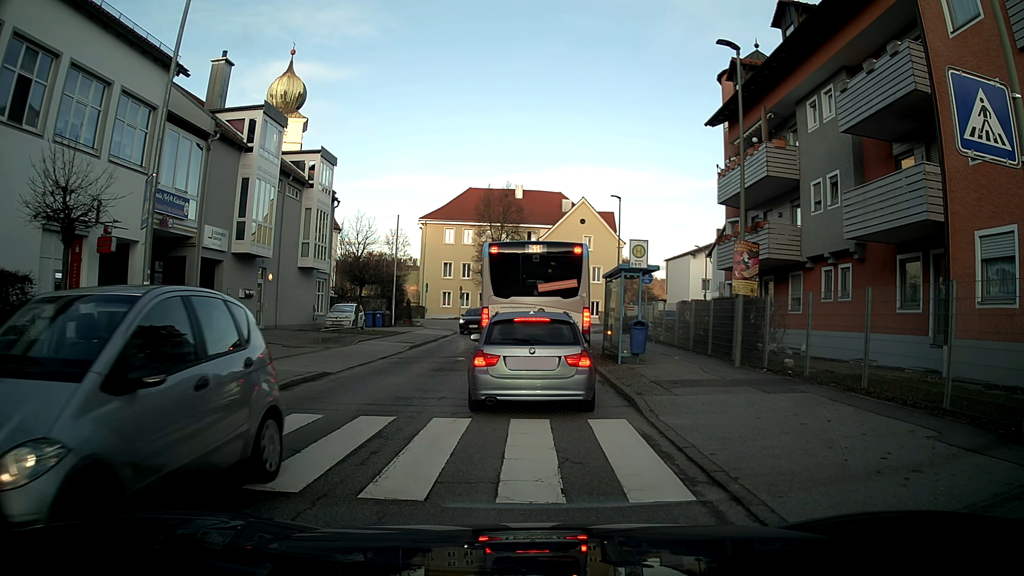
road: unclassified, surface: asphalt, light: Day
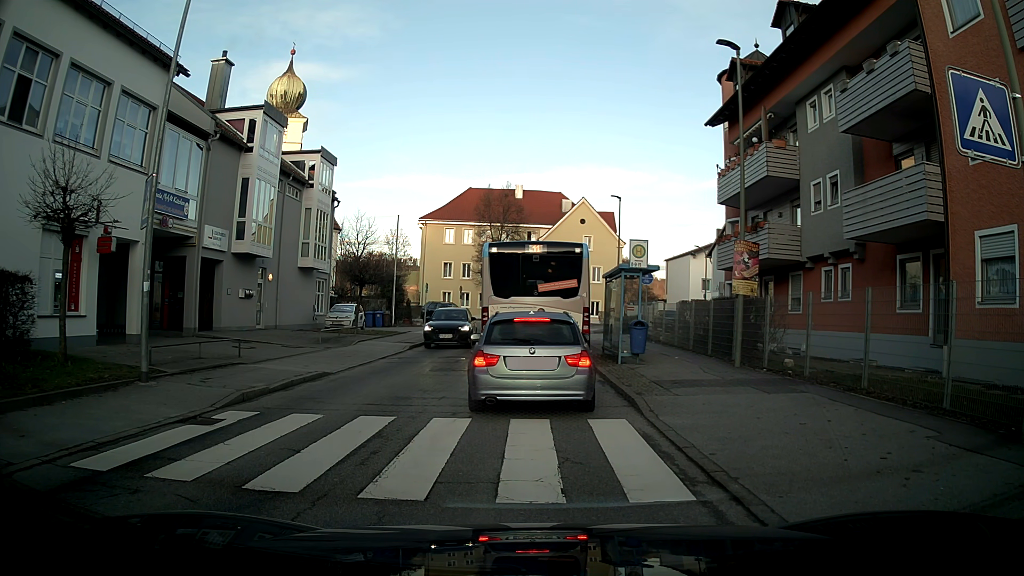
(0.0, 0.0) m; 0°
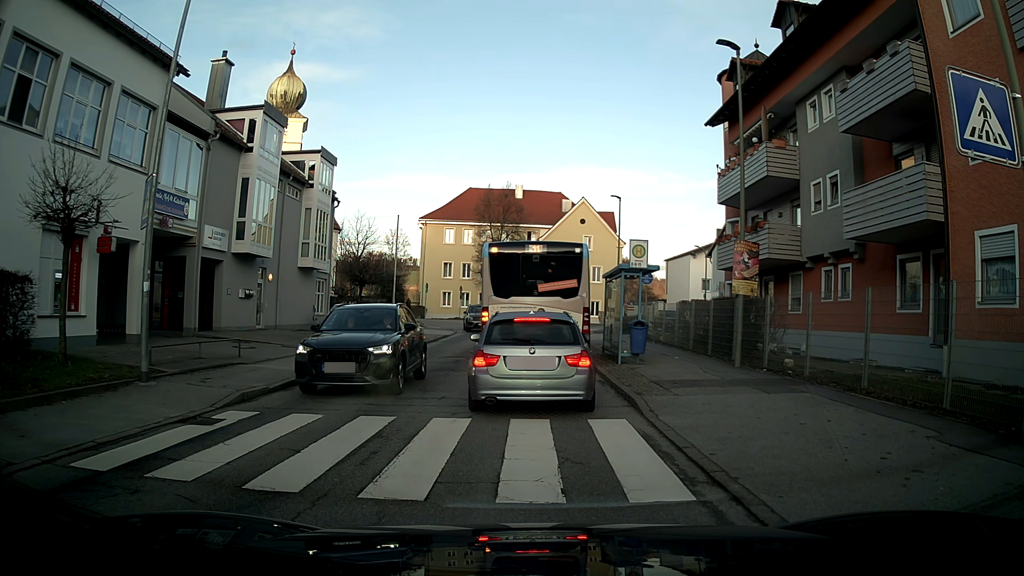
(0.0, 0.0) m; 0°
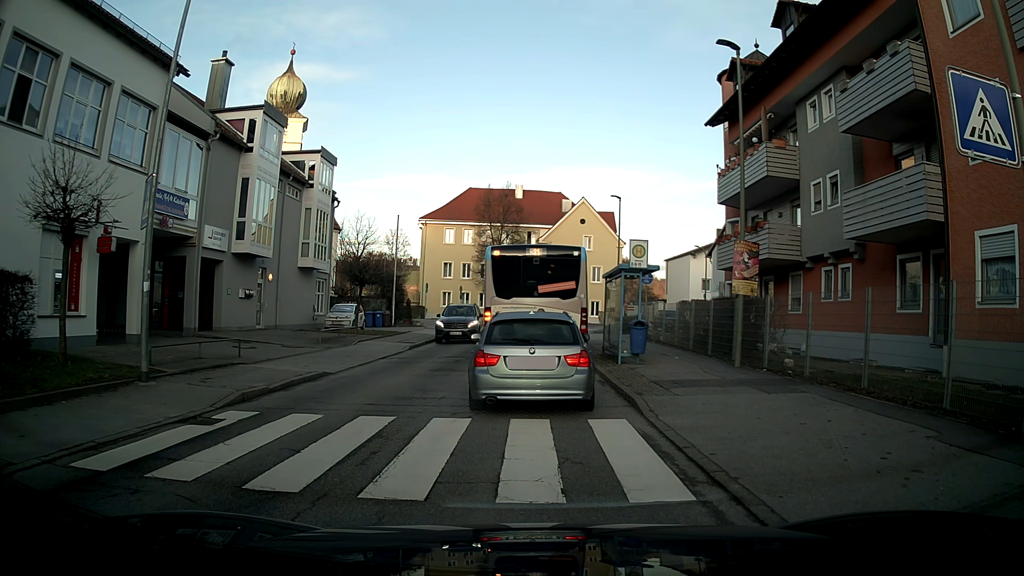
(0.0, 0.0) m; 0°
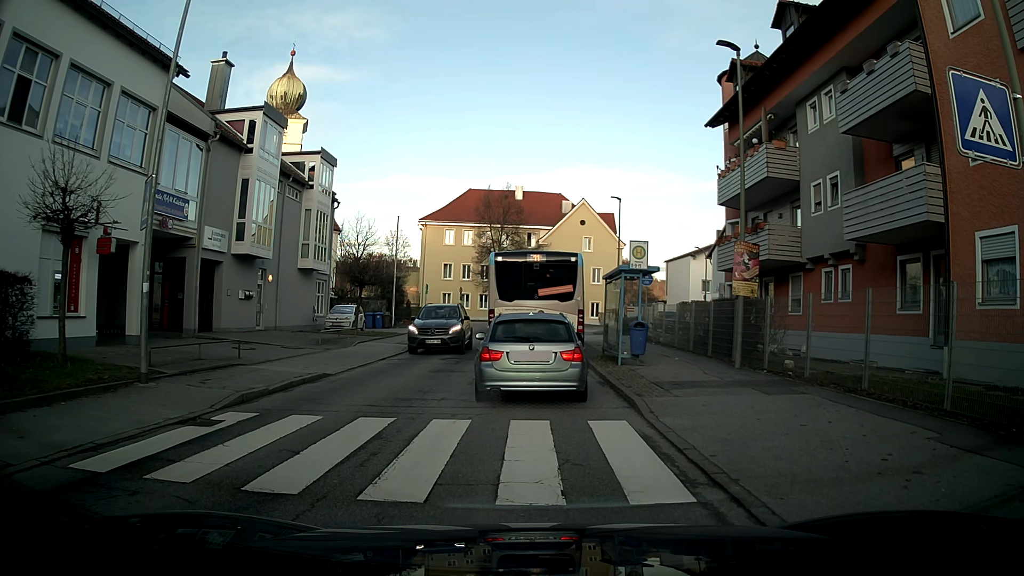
(0.0, 0.0) m; 0°
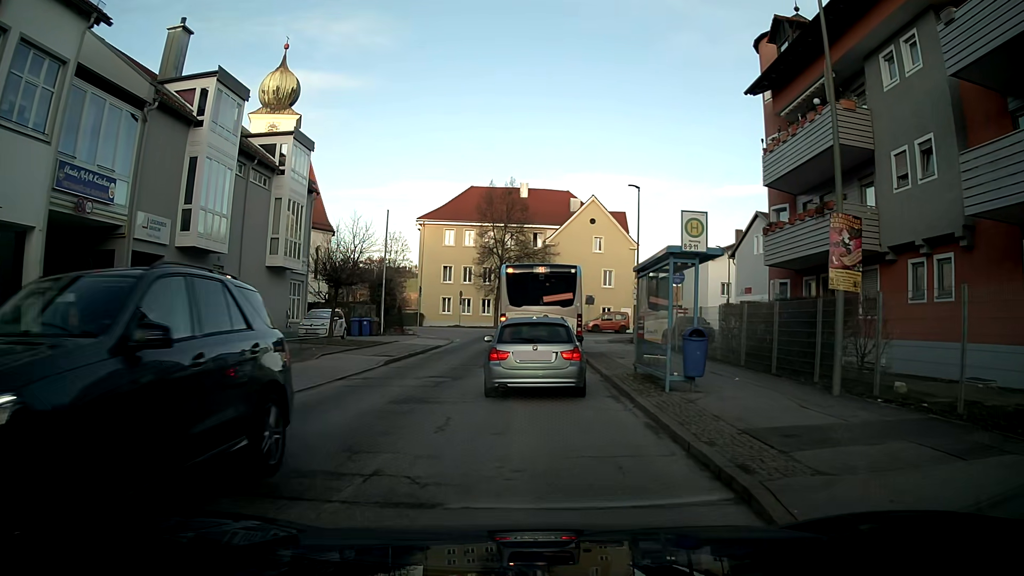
(-0.1, +5.6) m; -1°
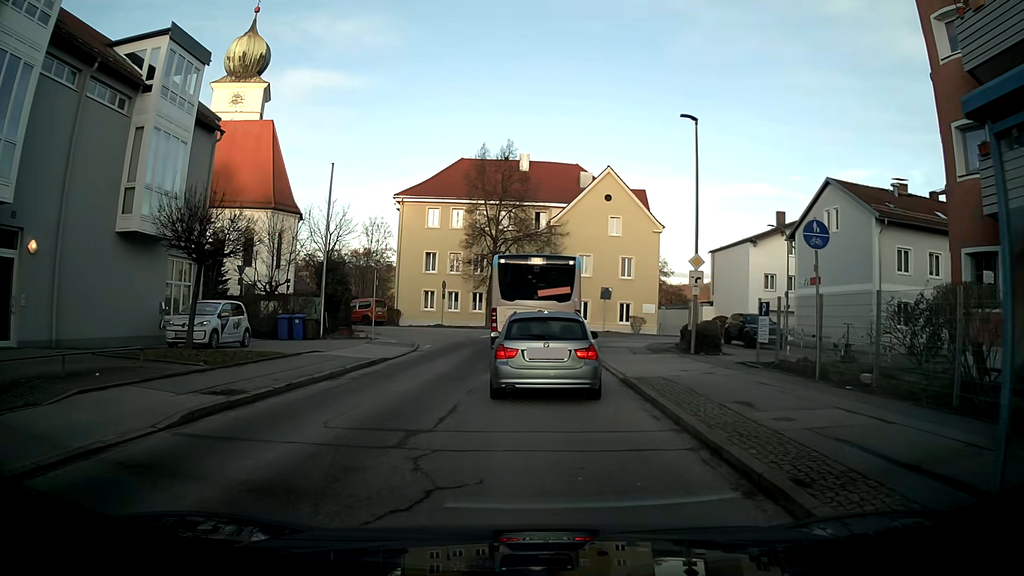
(+0.1, +12.3) m; +1°
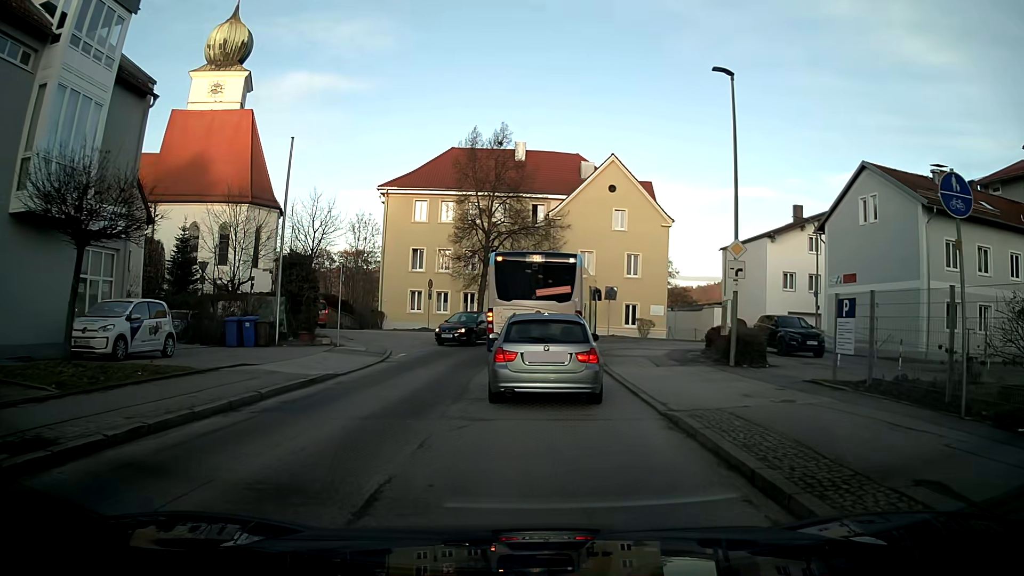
(0.0, +4.9) m; 0°
(0, +10) (0, +20) (+2, +30) (+9, +37) (+19, +39) (+29, +41) (+39, +41) (+49, +42) (+59, +42) (+69, +42) m
